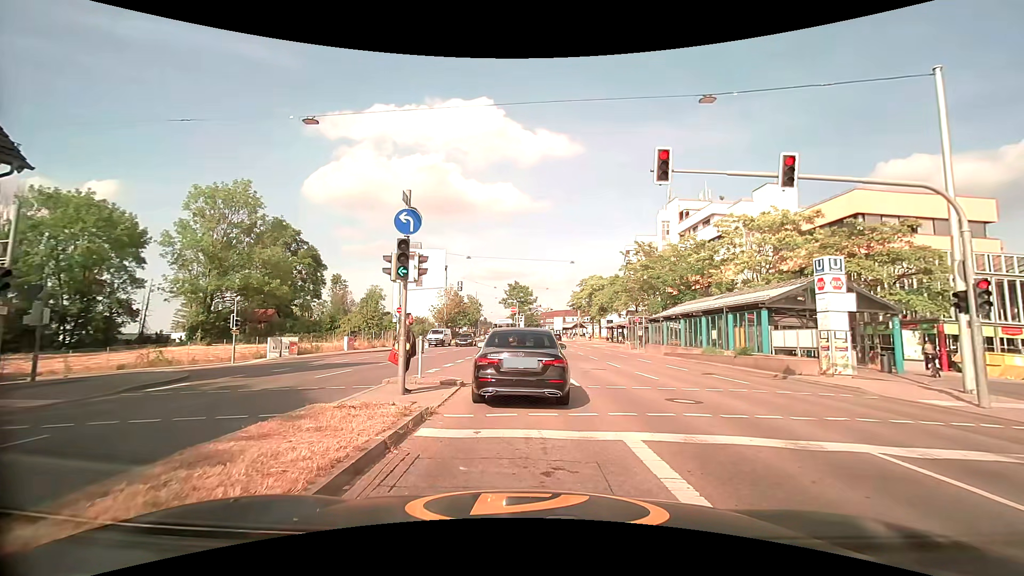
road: primary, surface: asphalt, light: Day
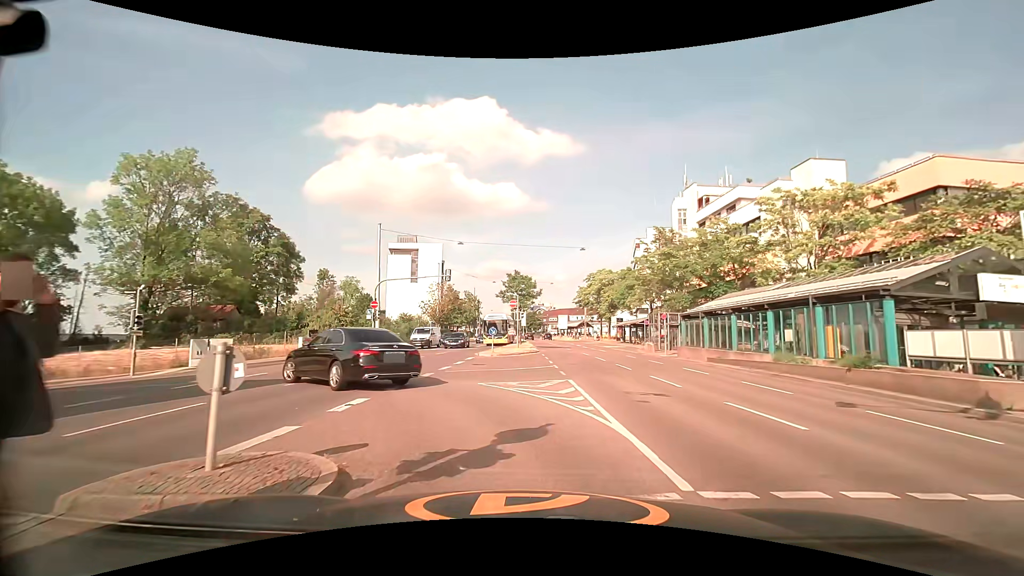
(+0.2, +9.1) m; +1°
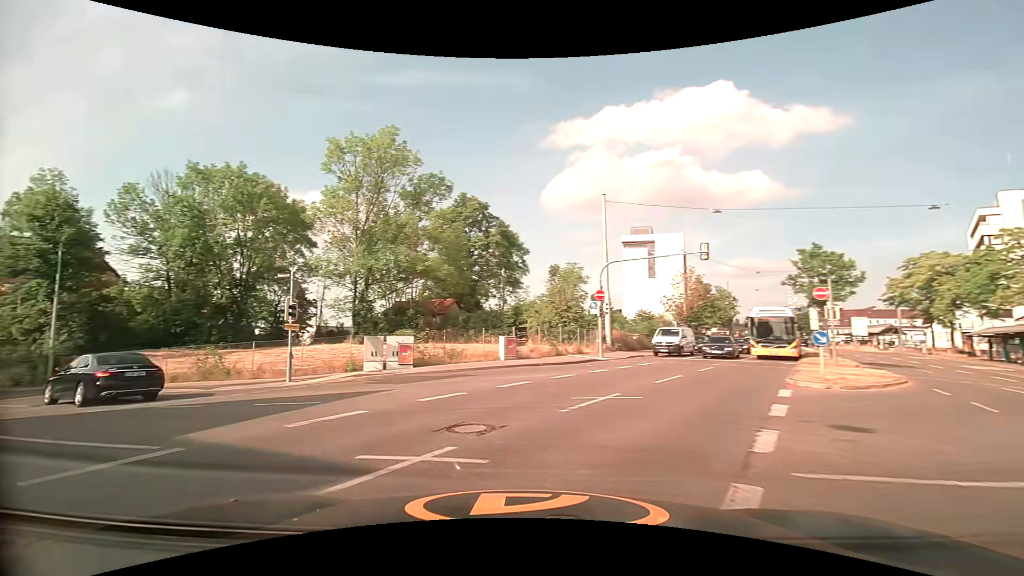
(-1.8, +11.3) m; -25°
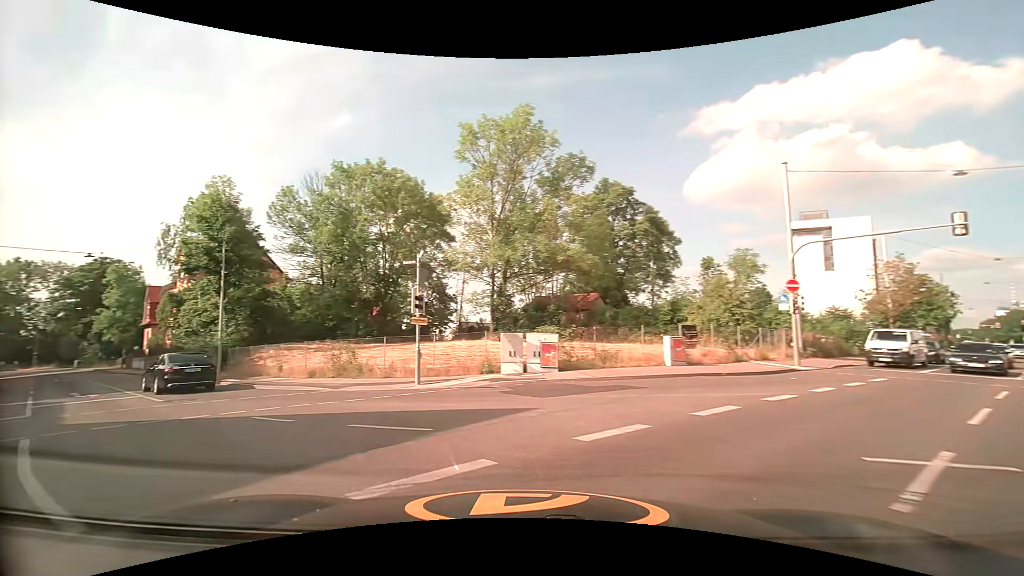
(-0.6, +4.0) m; -16°
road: tertiary
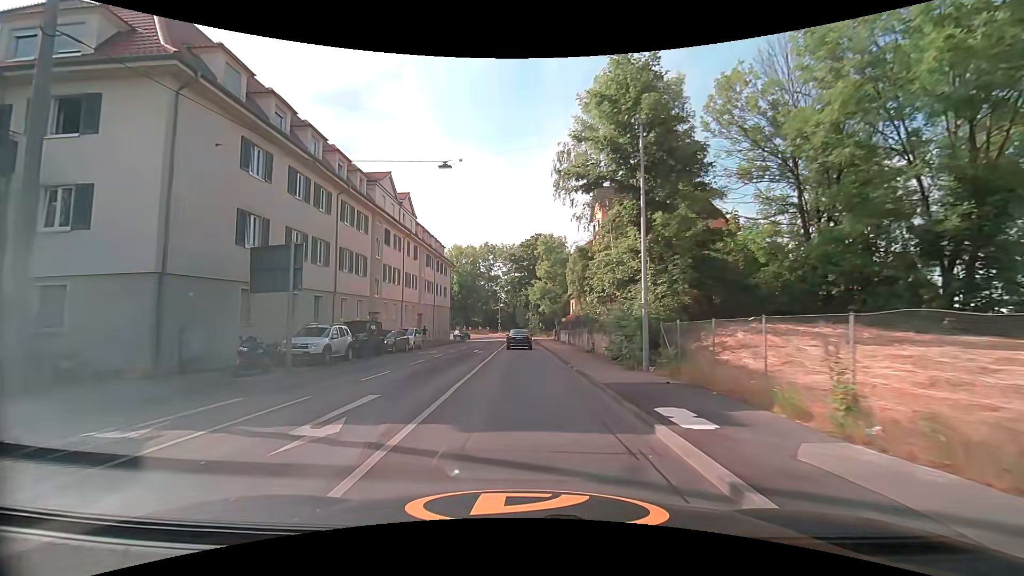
(-9.0, +16.7) m; -47°
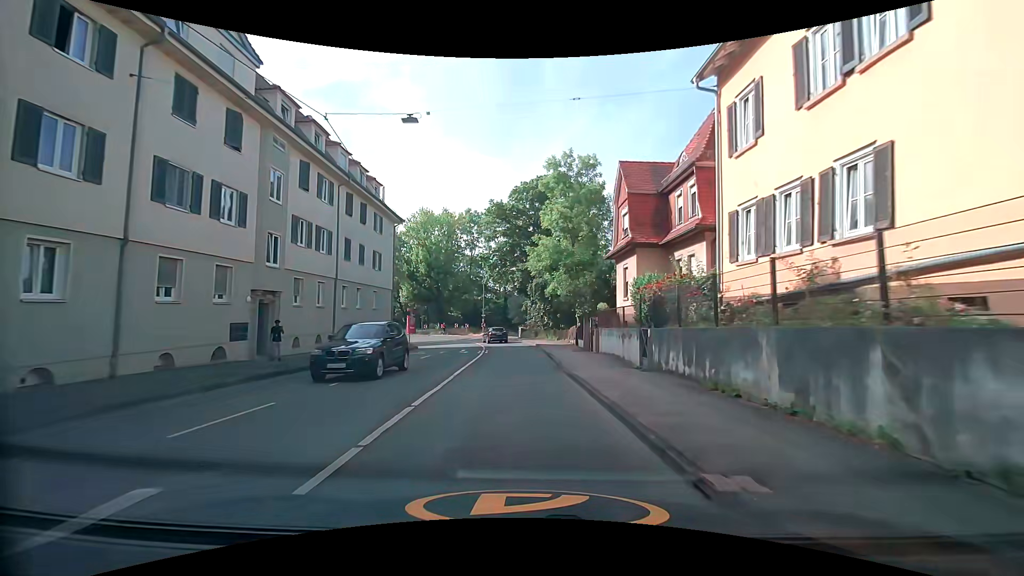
(+0.1, +30.9) m; +1°
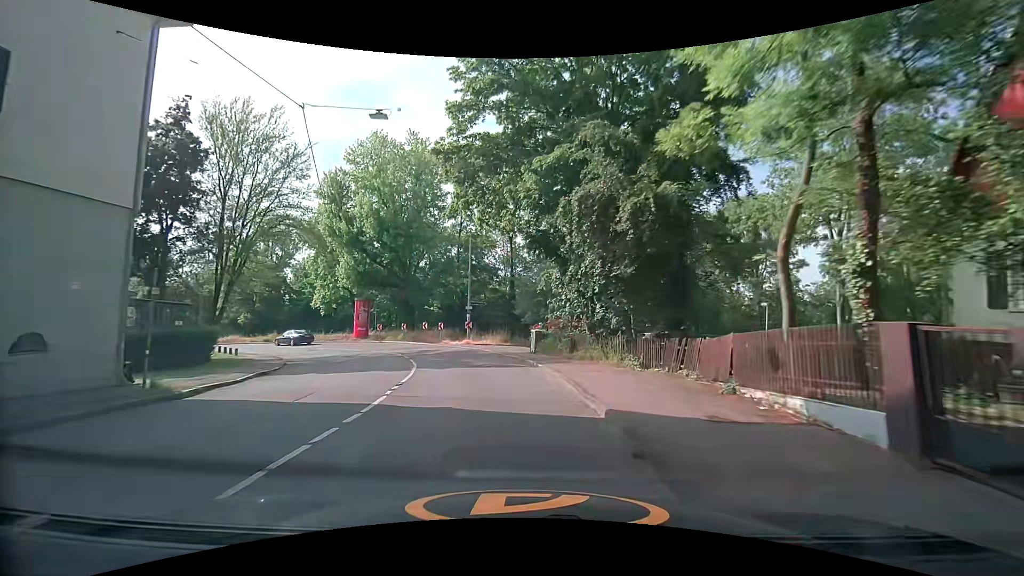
(-0.2, +30.2) m; -2°
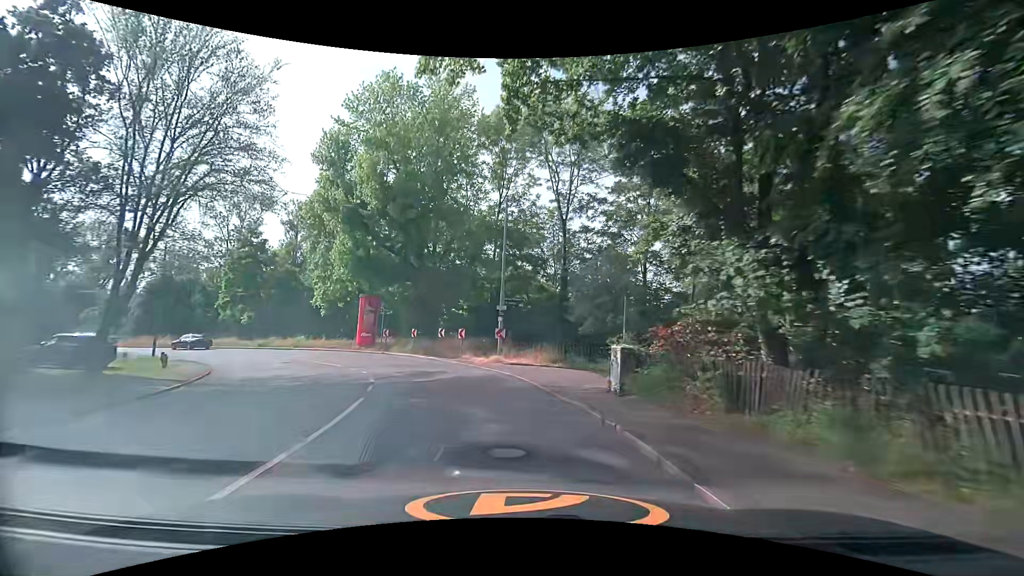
(-0.5, +12.6) m; -5°
(-1, +10) (-3, +20) (-8, +28) (-15, +36) (-22, +42) (-31, +48) (-39, +53) (-48, +57) (-57, +61) (-67, +65) m
